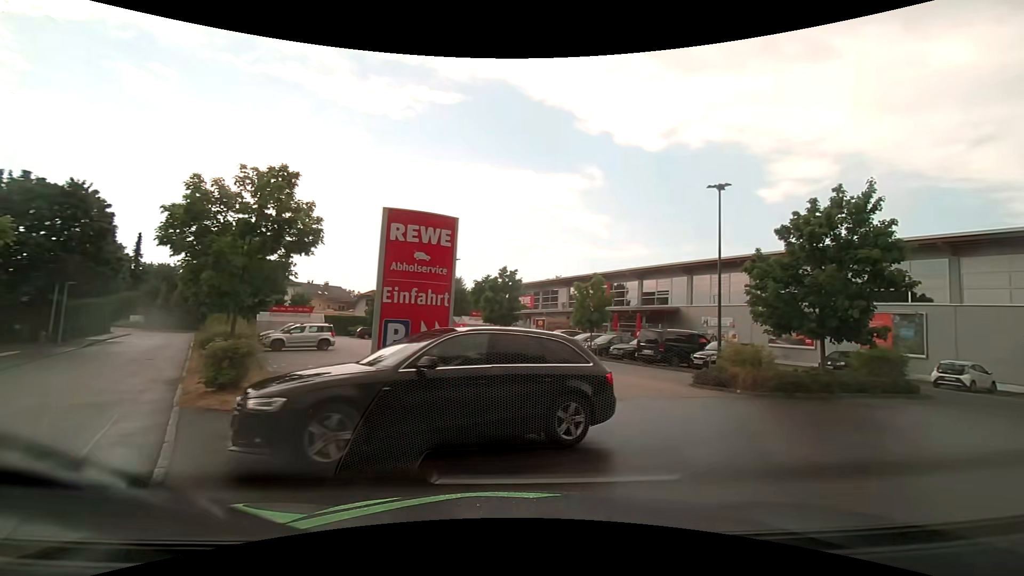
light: Day
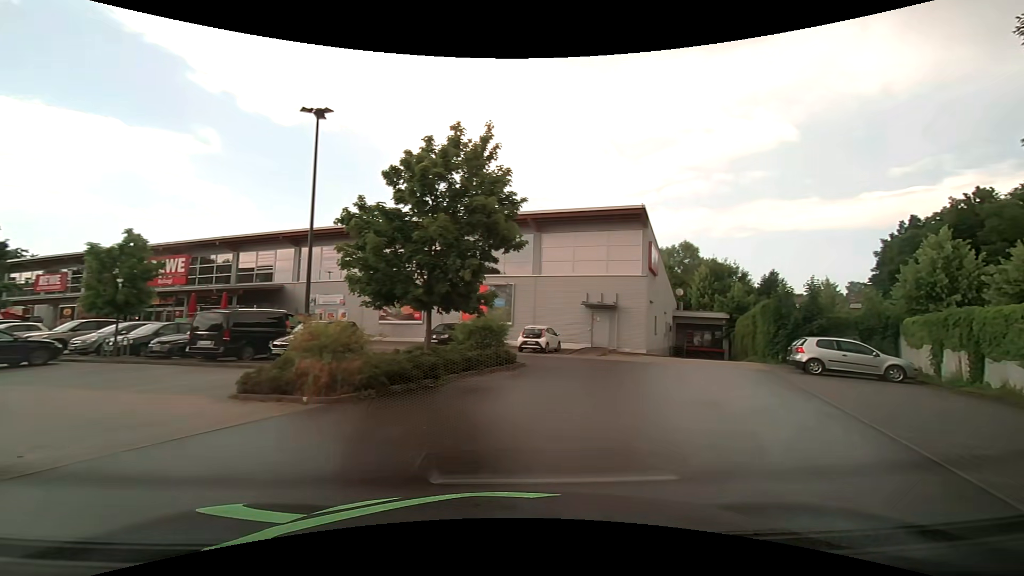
(+2.4, +6.1) m; +41°
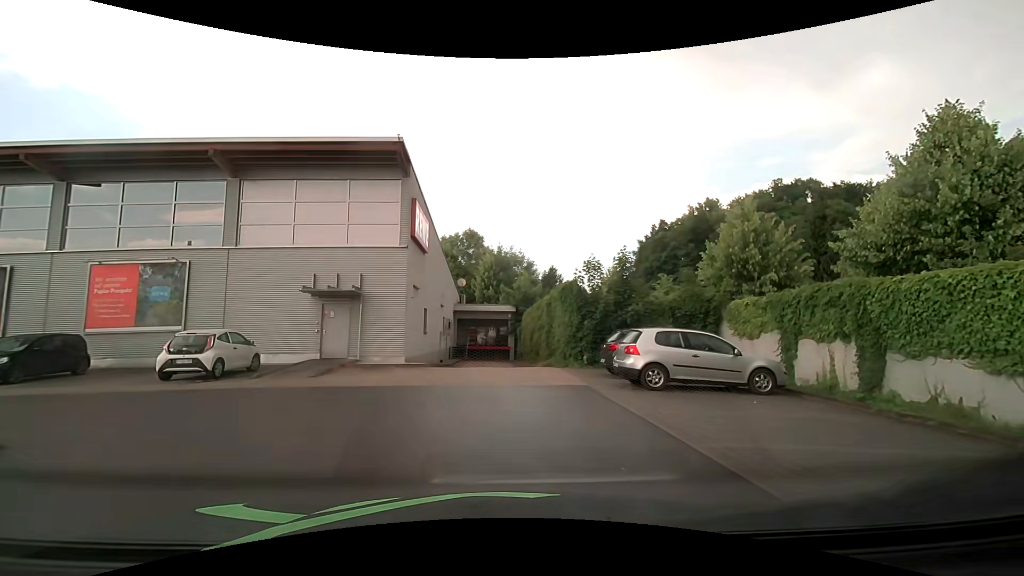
(+3.4, +10.1) m; +24°
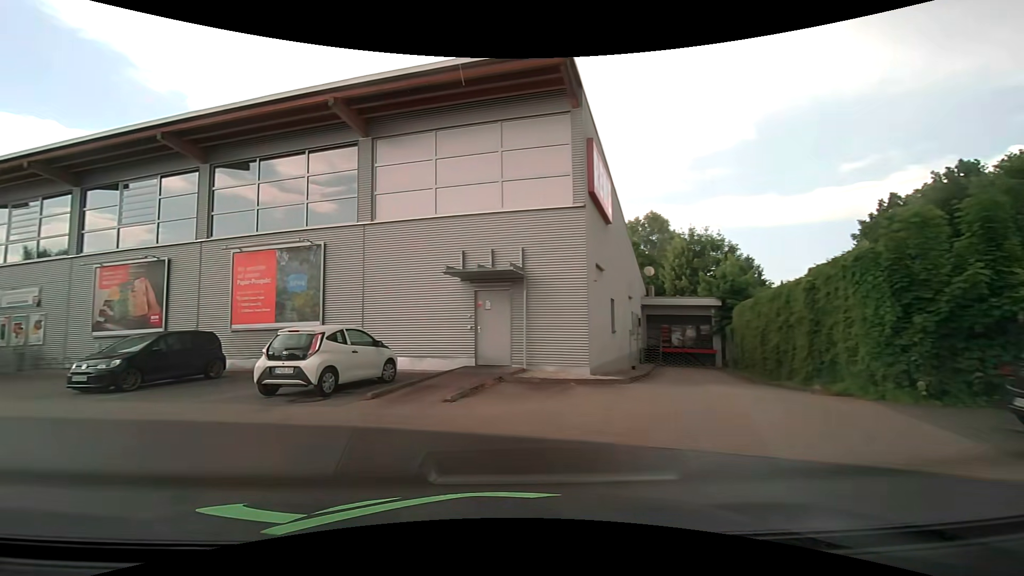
(-0.7, +6.6) m; -19°
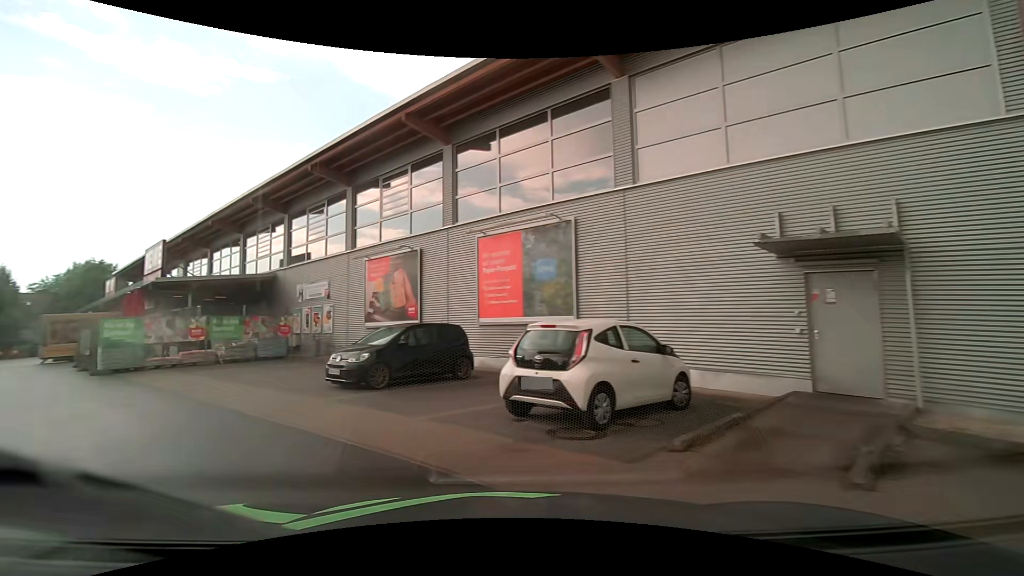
(-0.9, +4.2) m; -26°
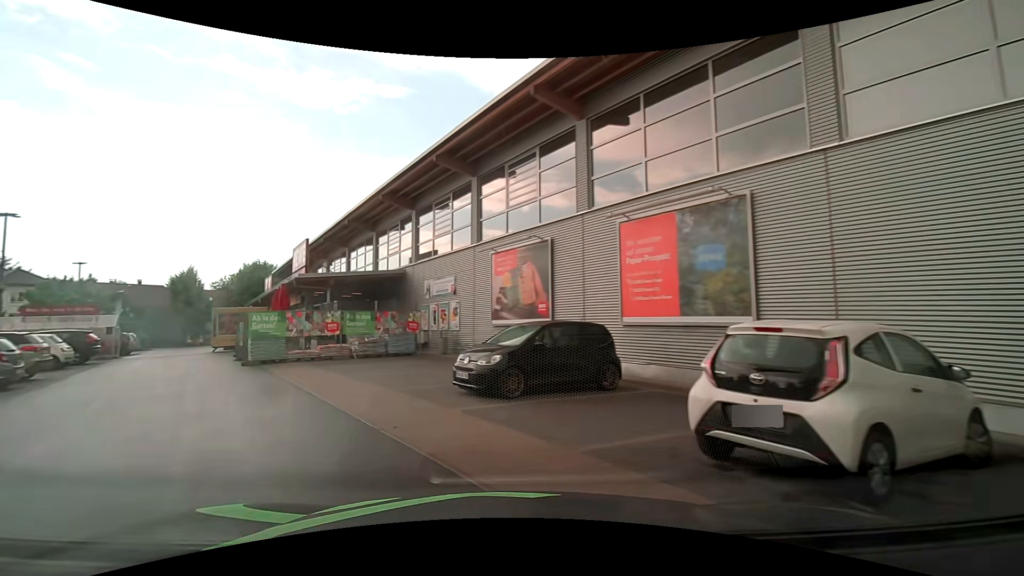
(-0.3, +2.1) m; -15°
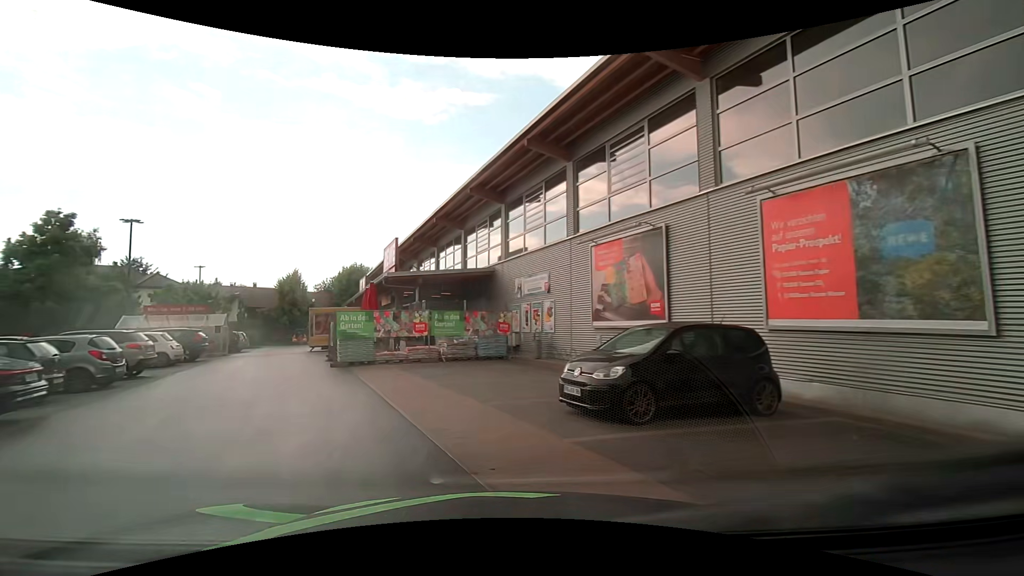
(-0.2, +2.1) m; -10°
